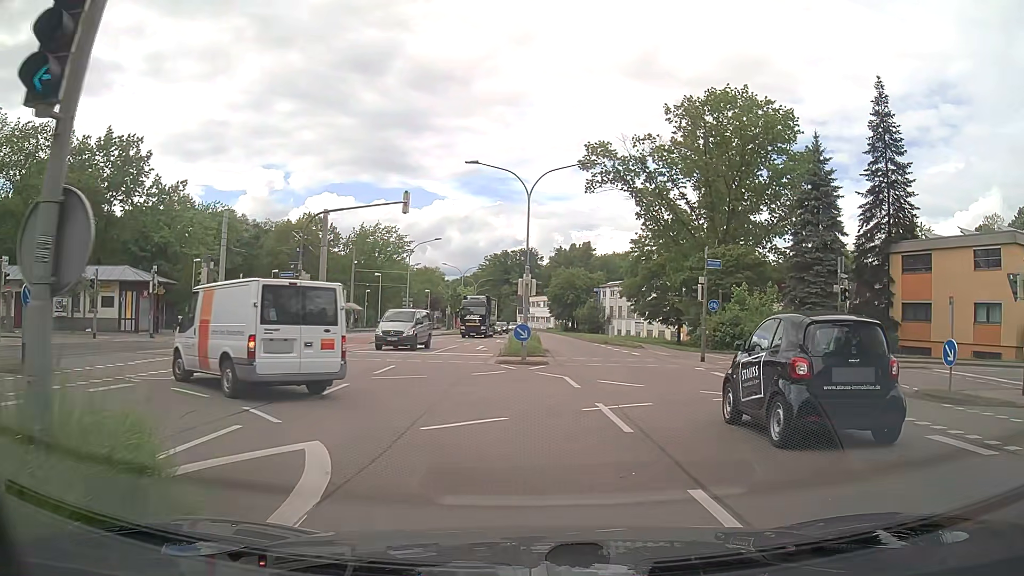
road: secondary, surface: asphalt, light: Day
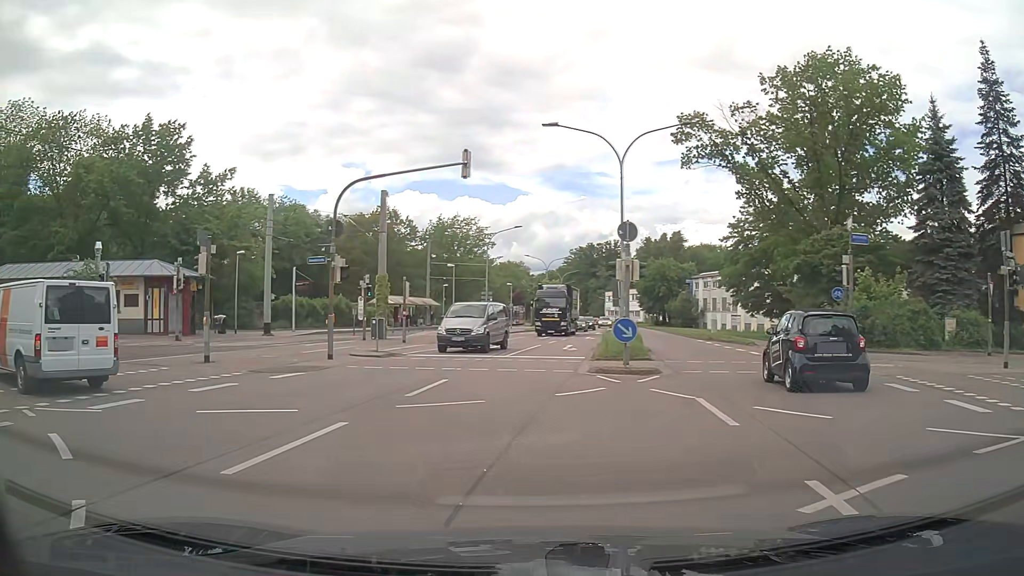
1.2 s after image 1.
(-0.1, +6.0) m; -6°
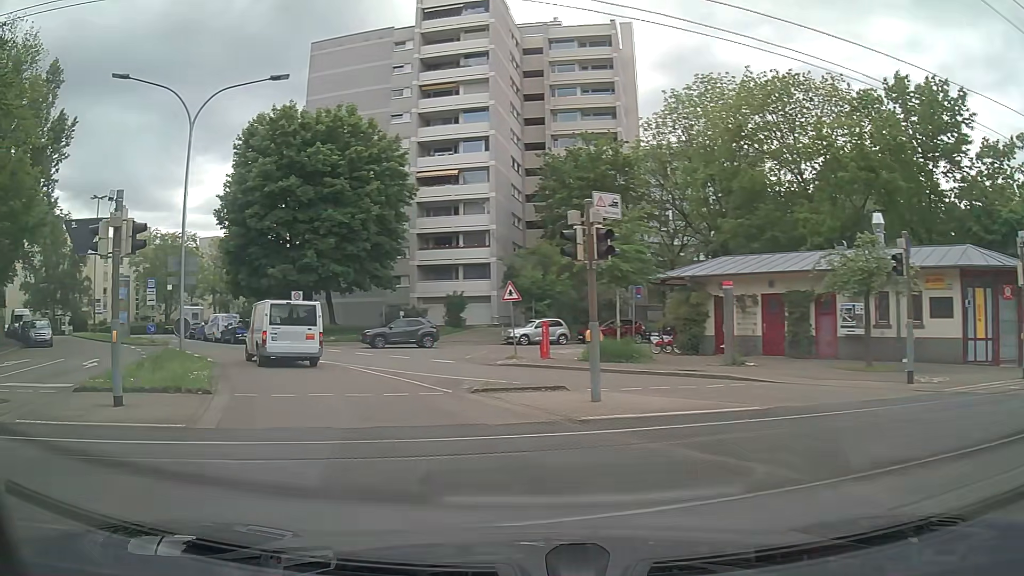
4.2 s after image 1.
(-7.9, +12.3) m; -67°
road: residential
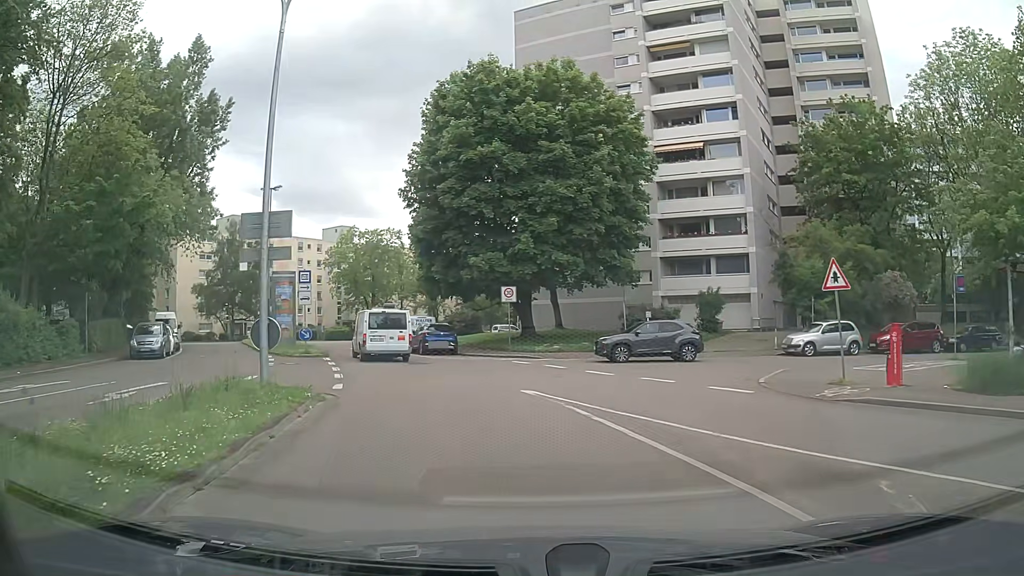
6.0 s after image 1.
(-1.9, +9.9) m; -19°
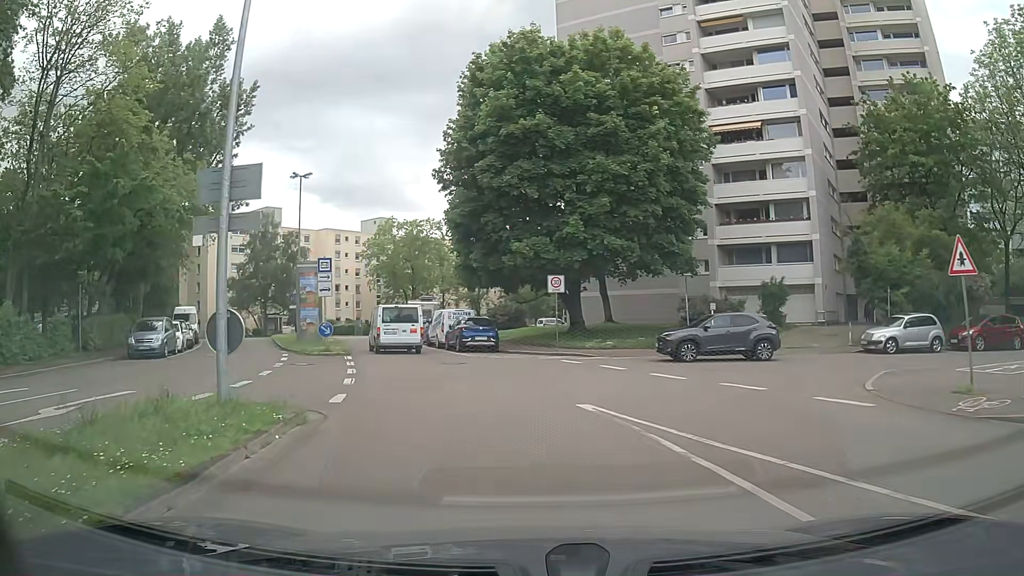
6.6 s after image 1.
(-0.1, +3.6) m; -3°
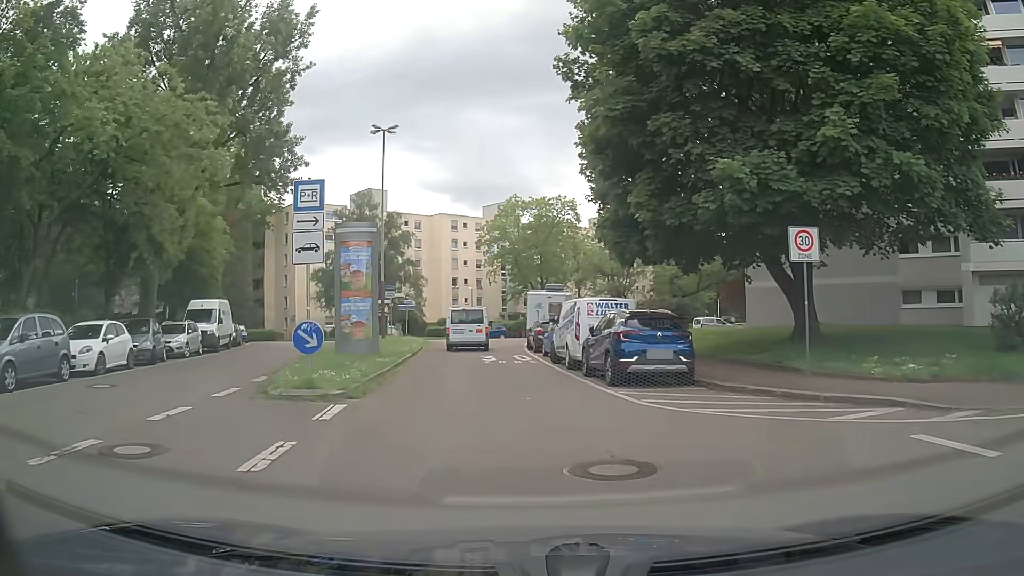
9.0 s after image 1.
(-1.7, +15.4) m; -12°
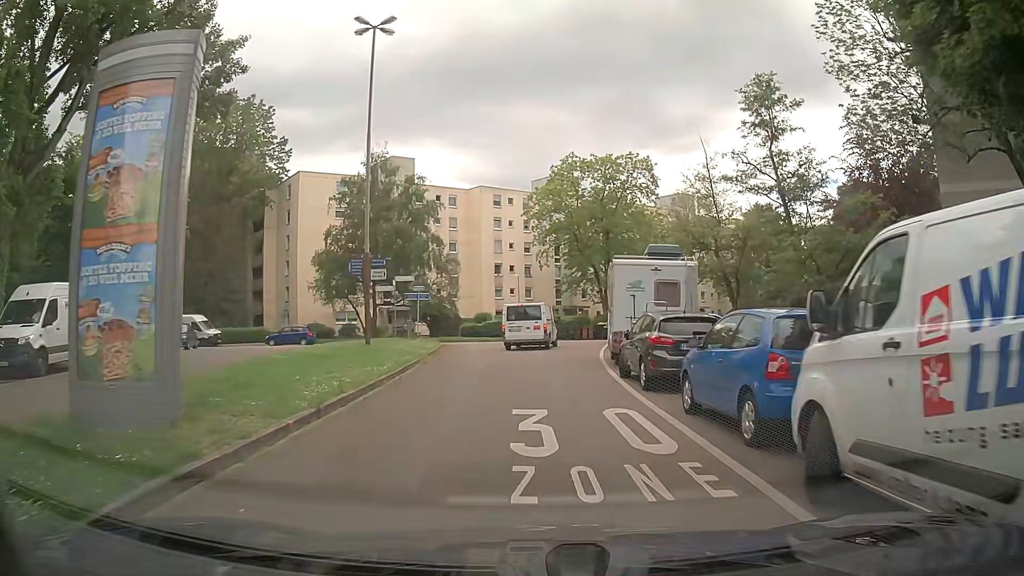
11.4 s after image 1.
(-0.8, +17.1) m; -6°
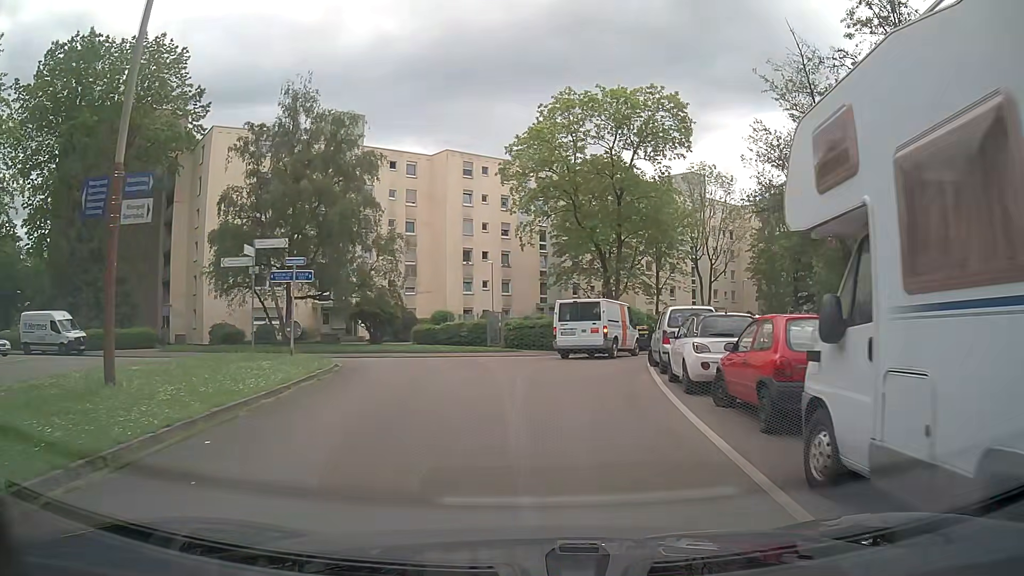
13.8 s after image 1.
(+0.7, +16.9) m; +4°
(0, +10) (+1, +20) (+4, +29) (+13, +34) (+22, +37) (+32, +41) (+41, +45) (+49, +50) (+58, +56) (+65, +62) m
